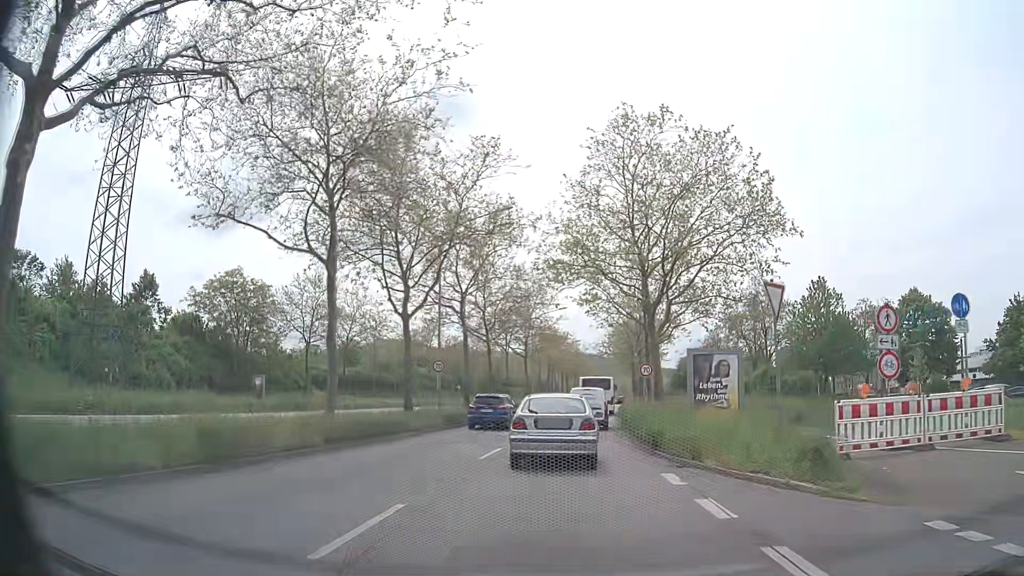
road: primary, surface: asphalt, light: Day
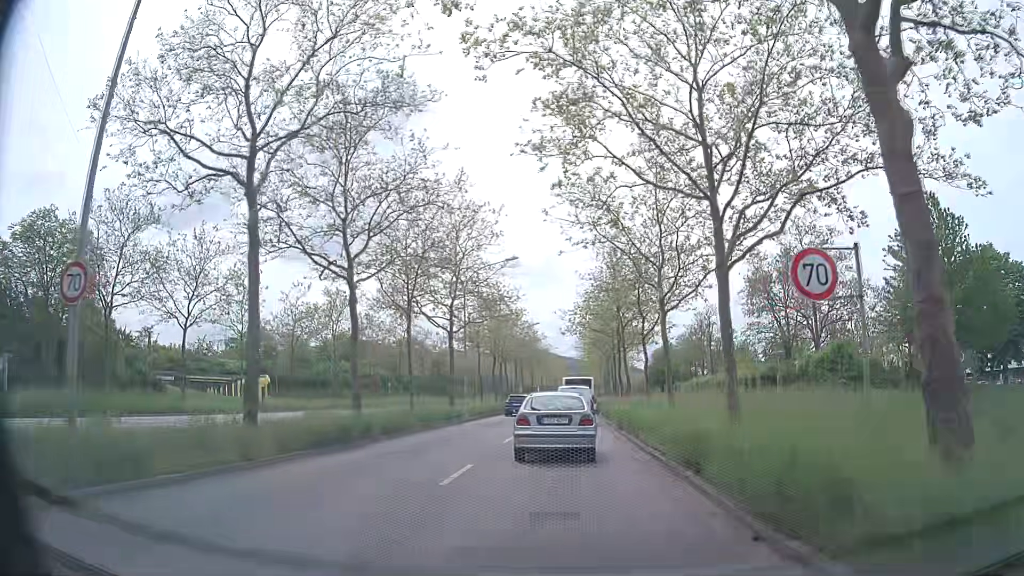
(+0.8, +22.7) m; +4°
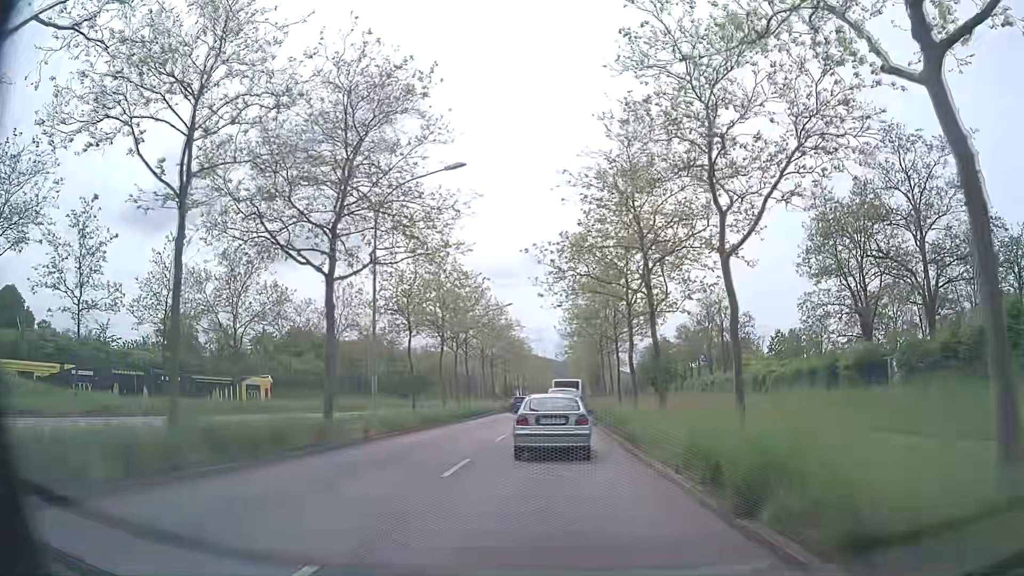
(+0.2, +17.3) m; +2°
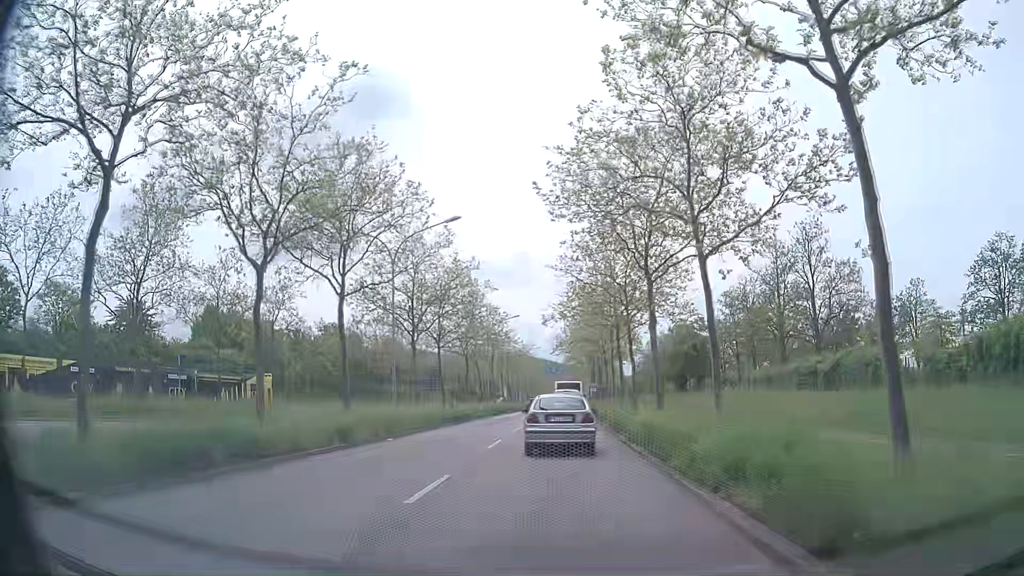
(0.0, +30.4) m; +1°
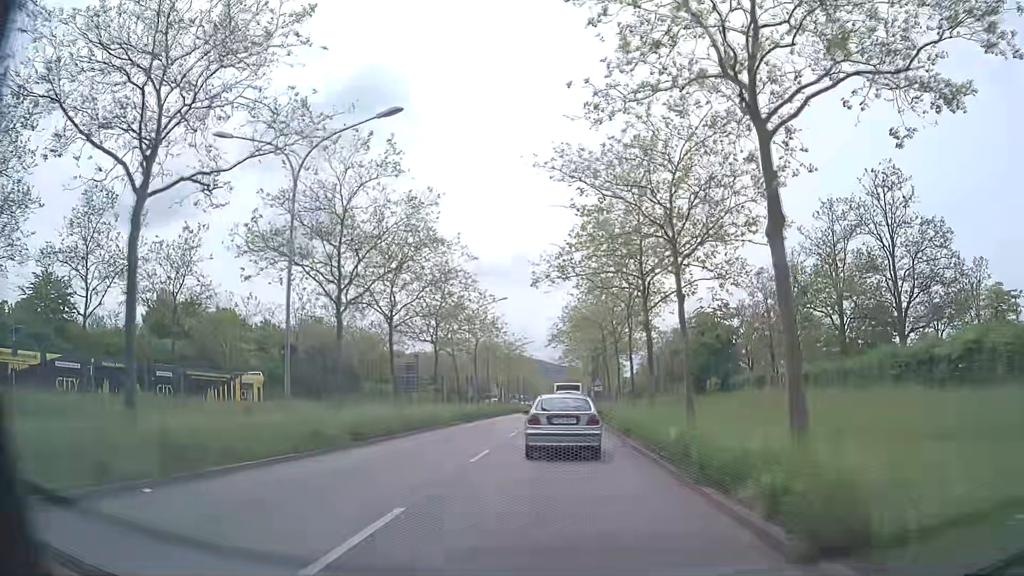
(-0.1, +12.9) m; 0°
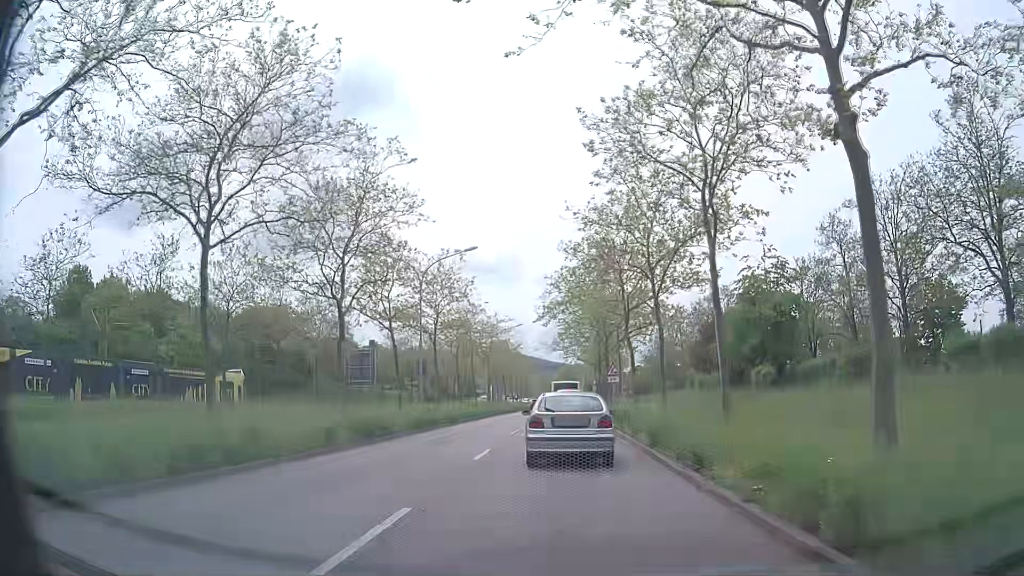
(+0.1, +18.2) m; 0°
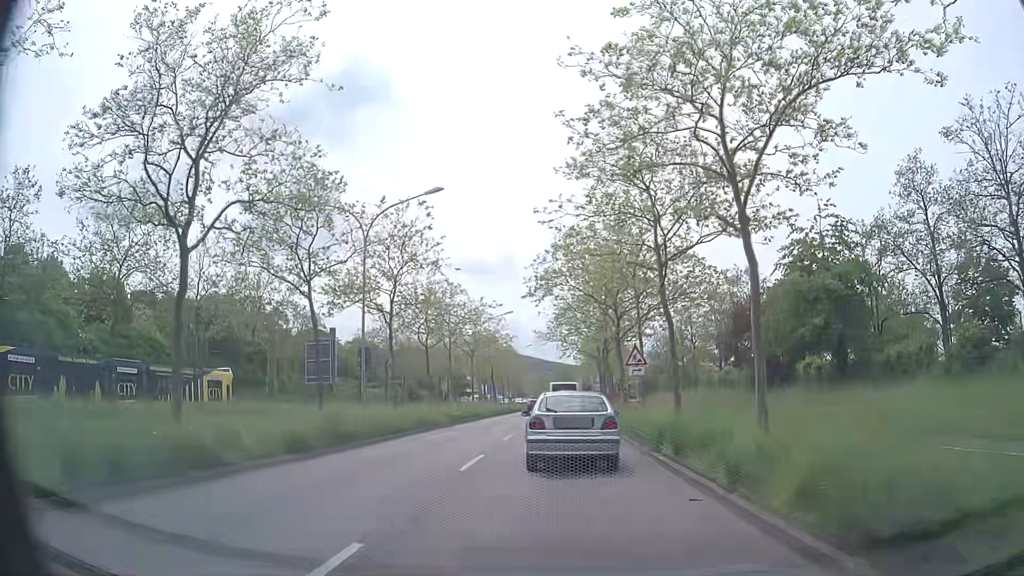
(+0.1, +11.1) m; +1°
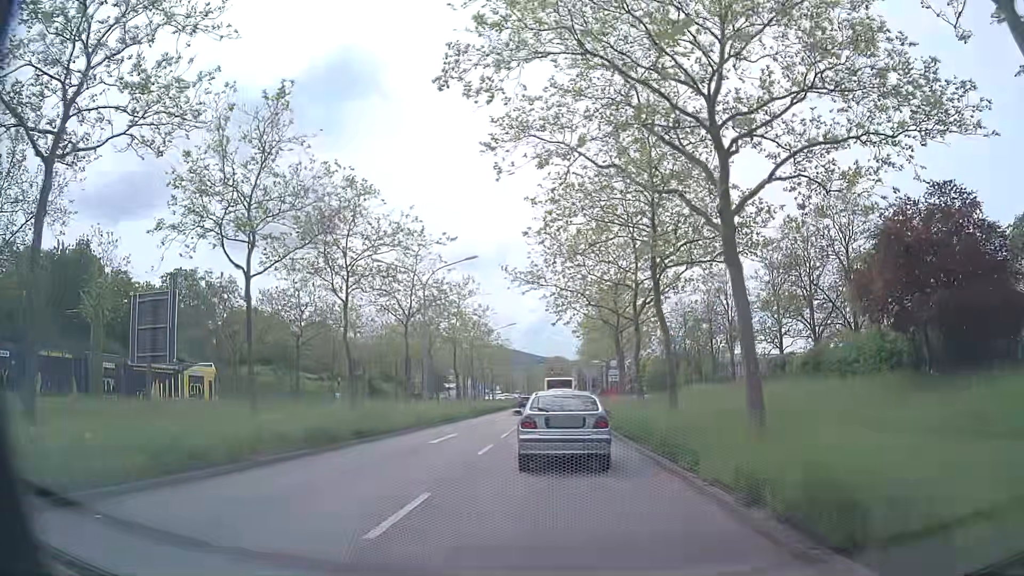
(0.0, +24.2) m; 0°
(0, +10) (0, +20) (0, +30) (0, +40) (0, +50) (+1, +60) (+1, +70) (+1, +80) (+1, +90) (+1, +100) m
